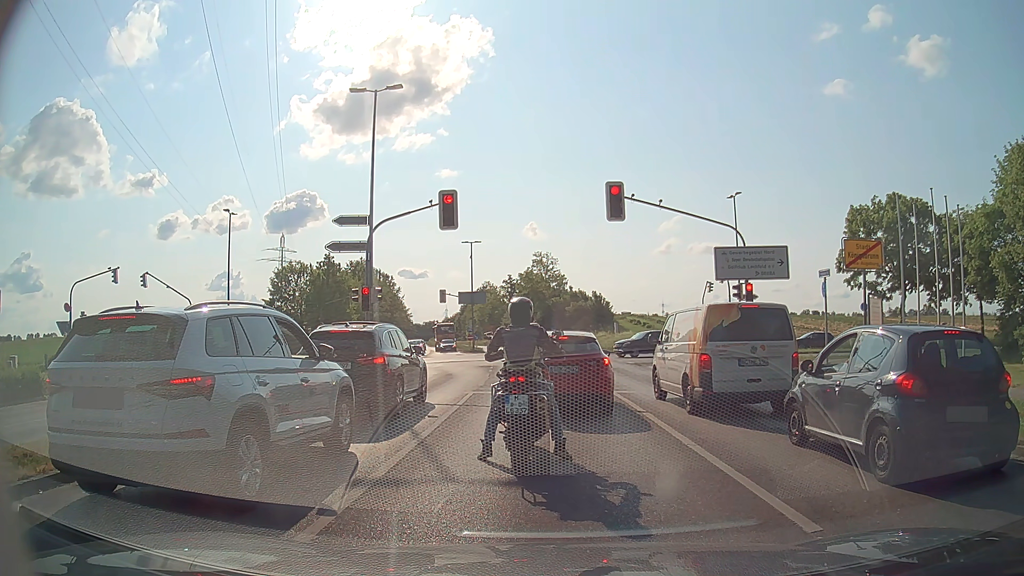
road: tertiary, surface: asphalt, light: Day
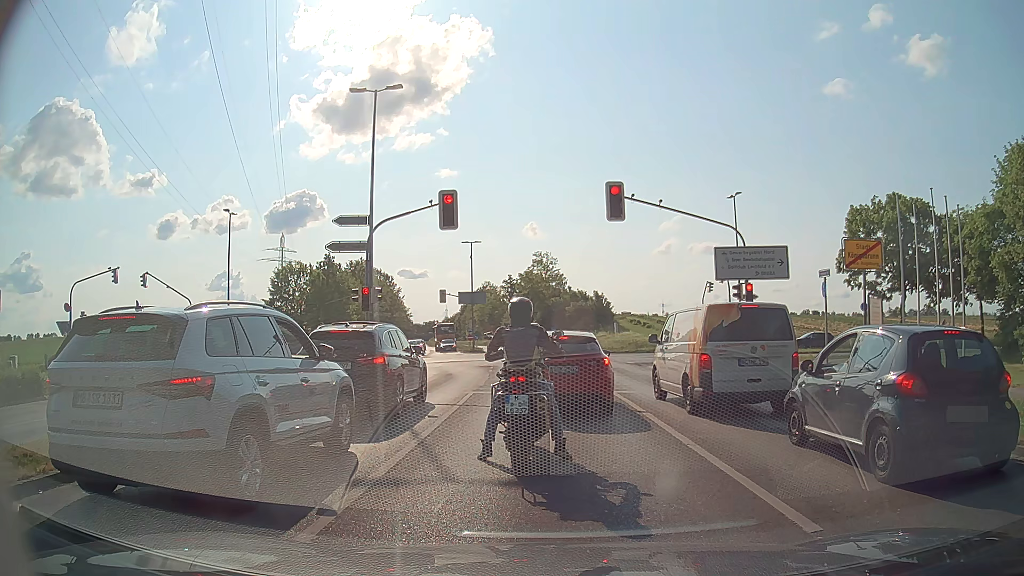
(0.0, 0.0) m; 0°
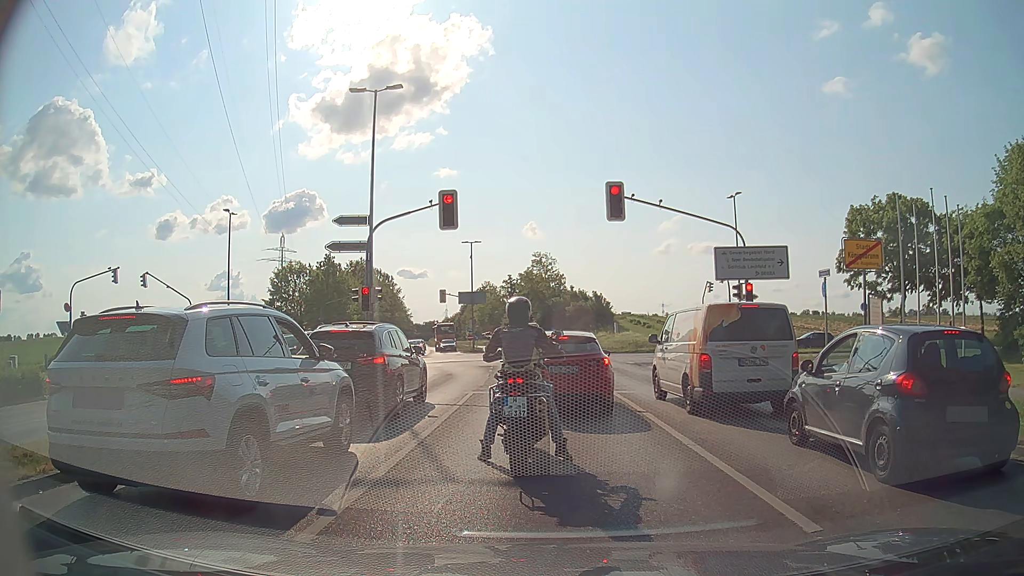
(0.0, 0.0) m; 0°
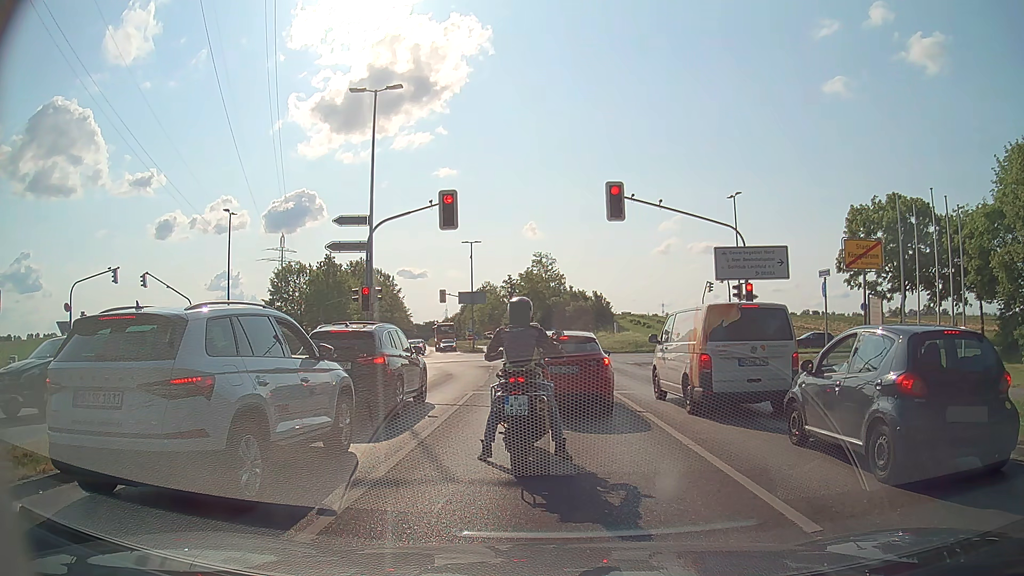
(0.0, 0.0) m; 0°
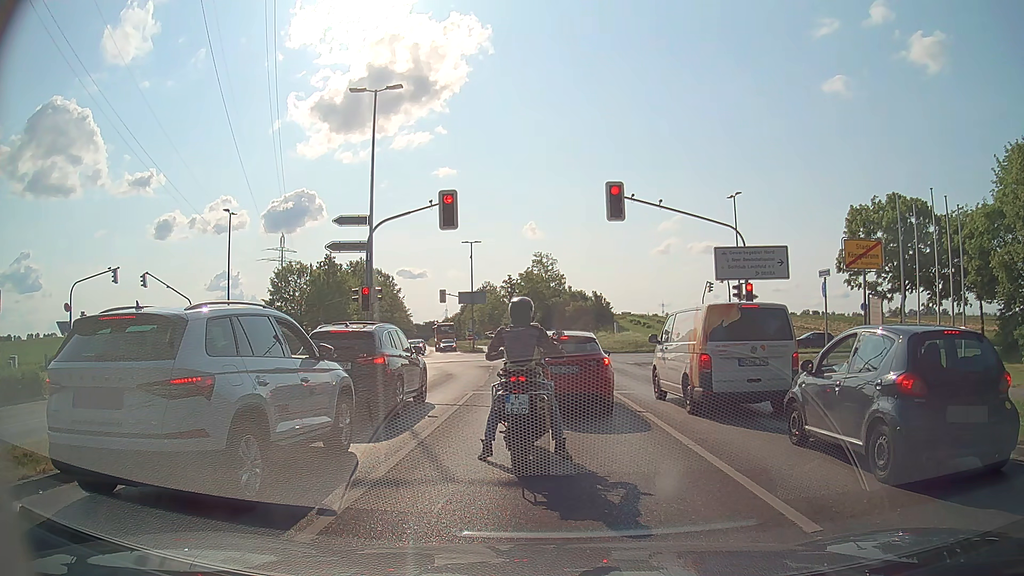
(0.0, 0.0) m; 0°
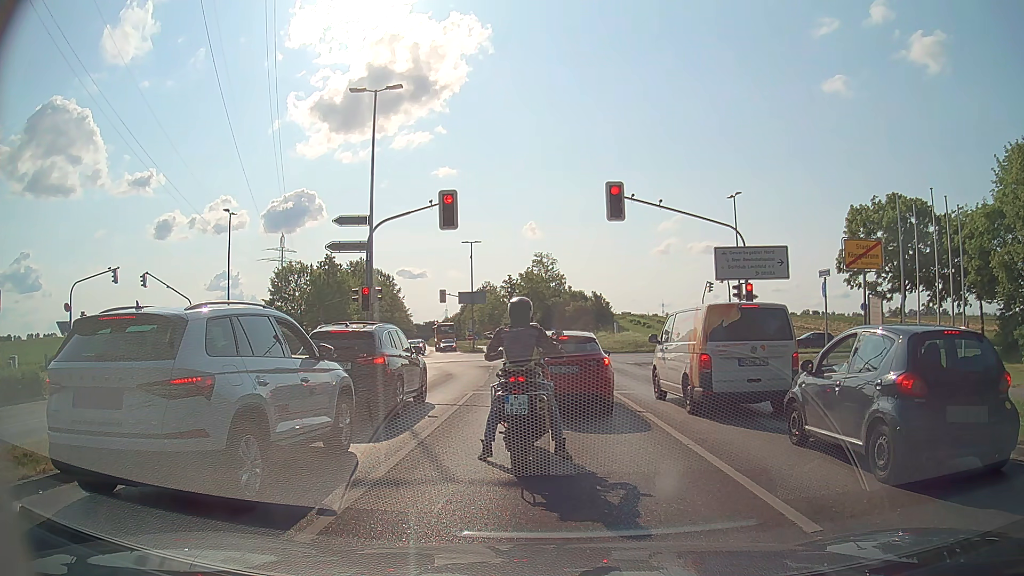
(0.0, 0.0) m; 0°
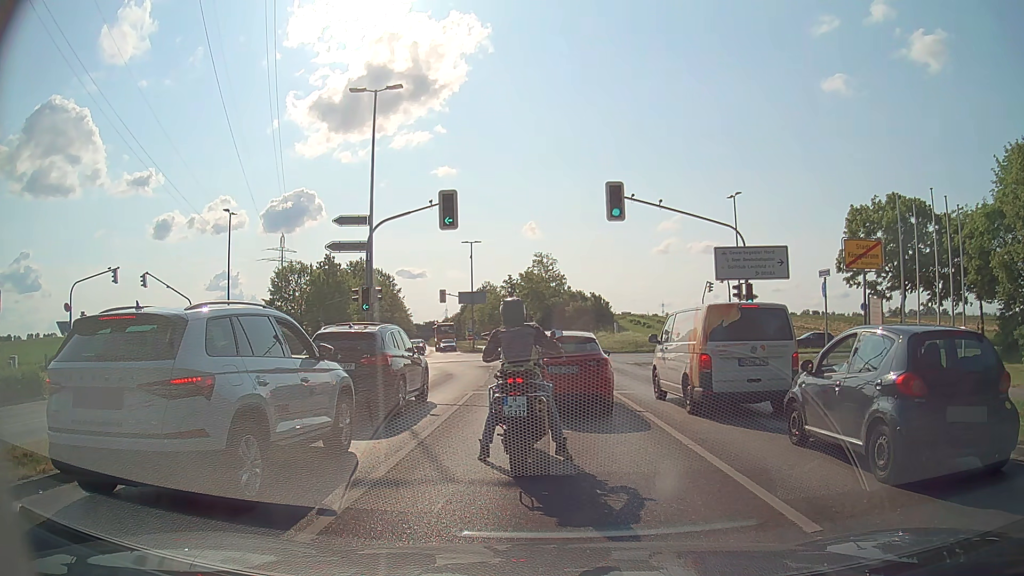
(0.0, 0.0) m; 0°
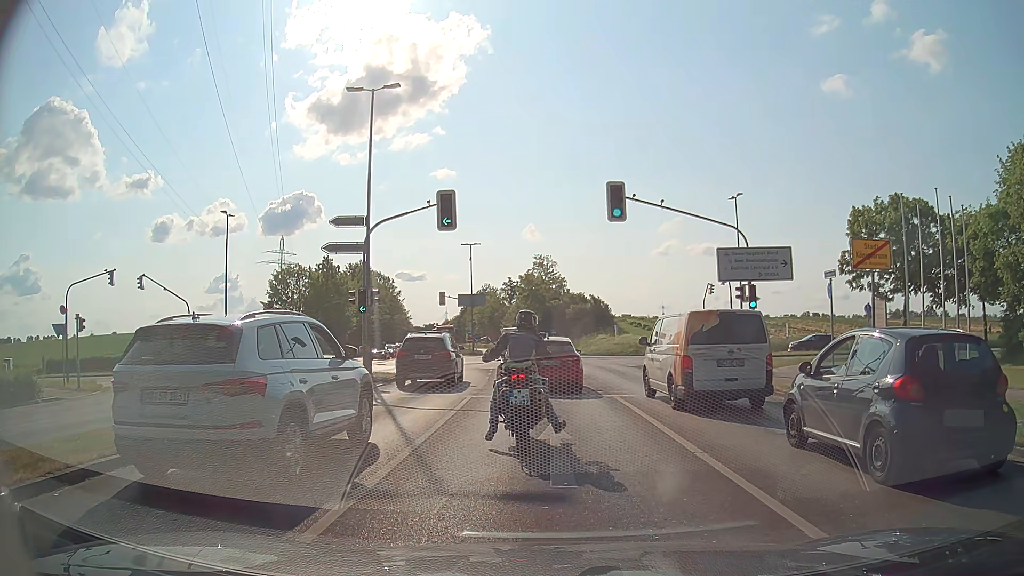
(0.0, +0.4) m; 0°
